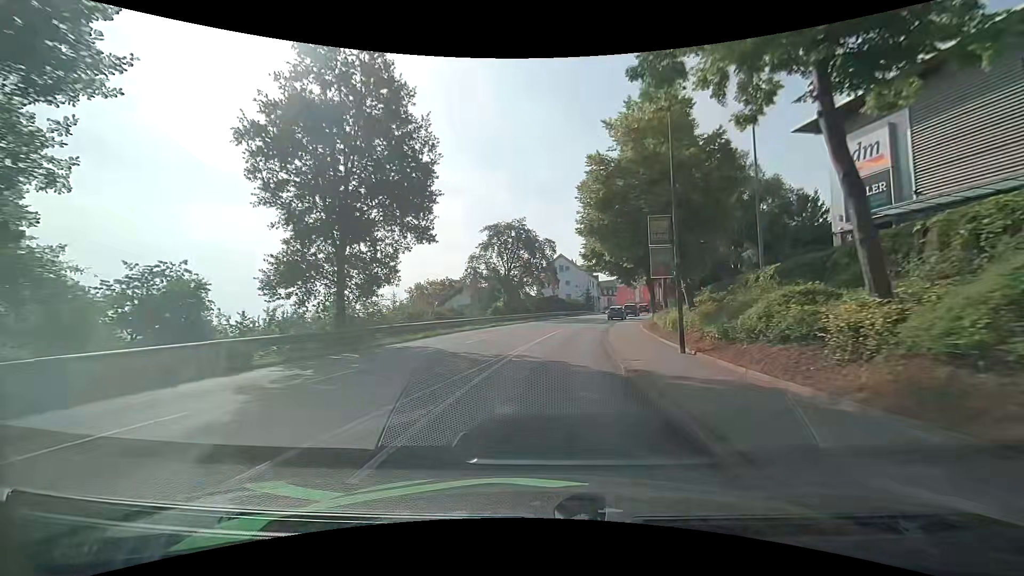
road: tertiary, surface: asphalt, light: Day
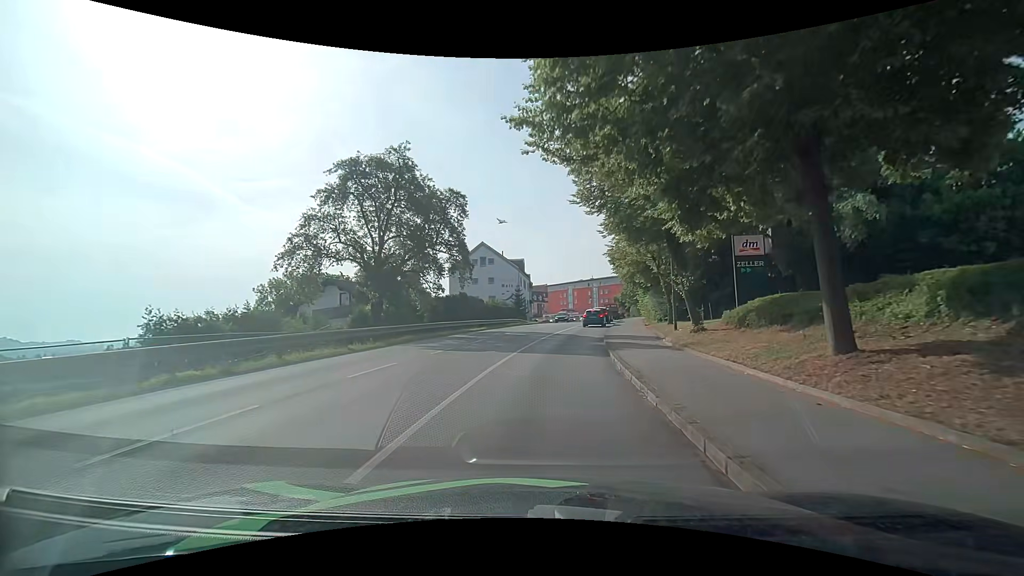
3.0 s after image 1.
(+1.4, +28.4) m; +7°
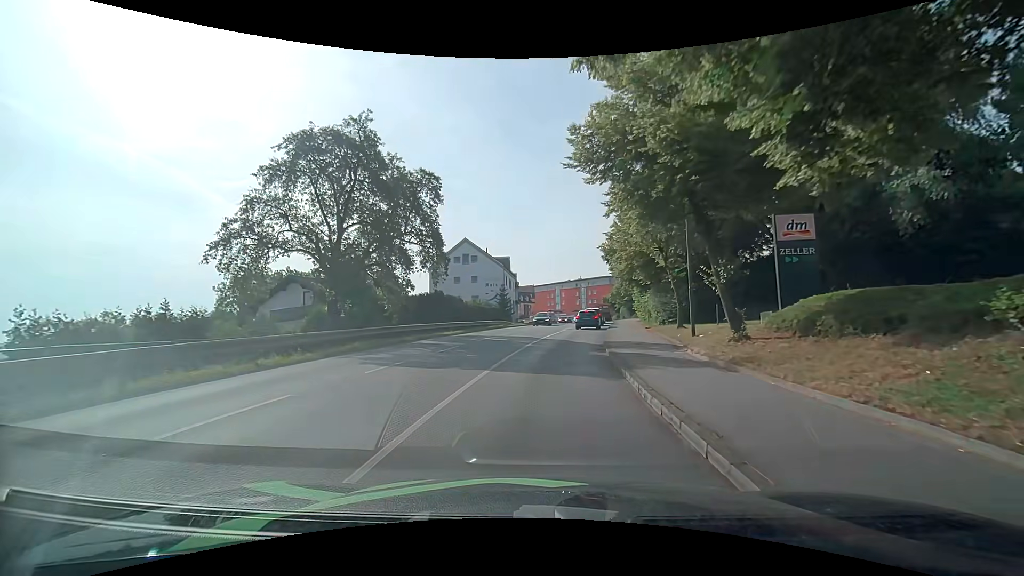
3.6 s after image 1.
(+0.1, +4.9) m; +1°
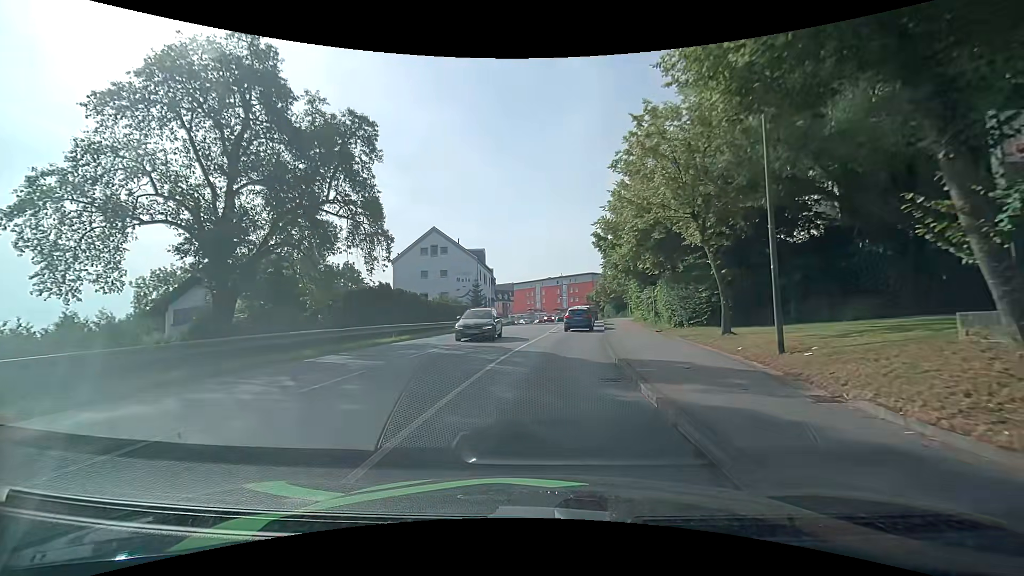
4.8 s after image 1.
(+0.3, +8.5) m; +3°
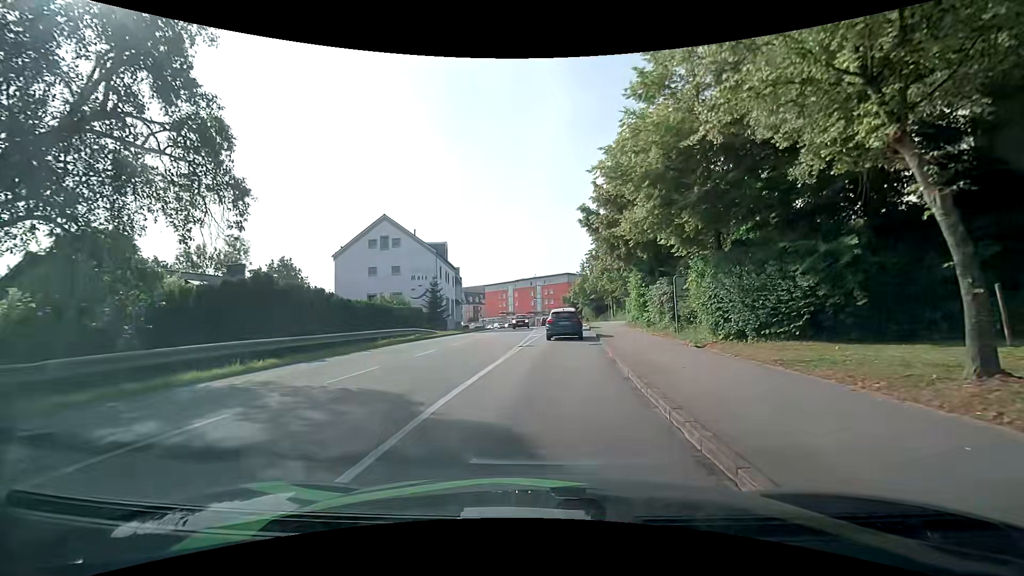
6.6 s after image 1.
(+0.3, +10.2) m; +2°
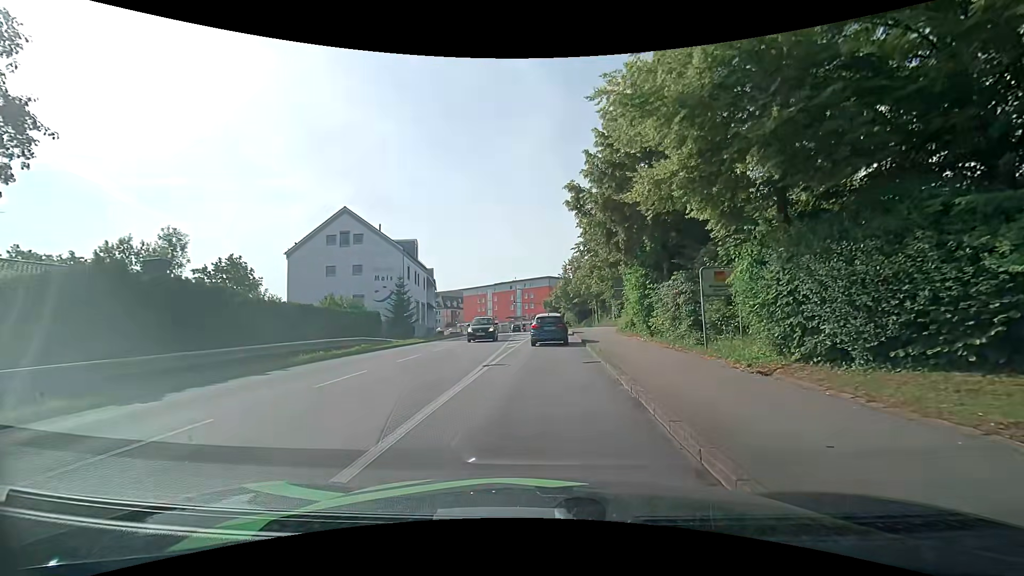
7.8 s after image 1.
(+0.2, +5.7) m; +3°
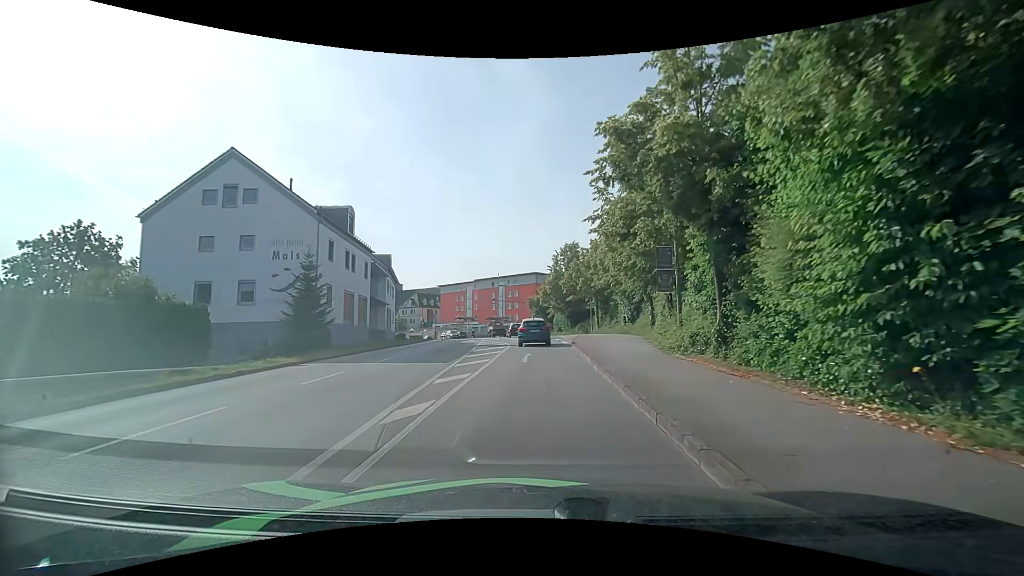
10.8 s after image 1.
(+0.3, +16.9) m; +1°
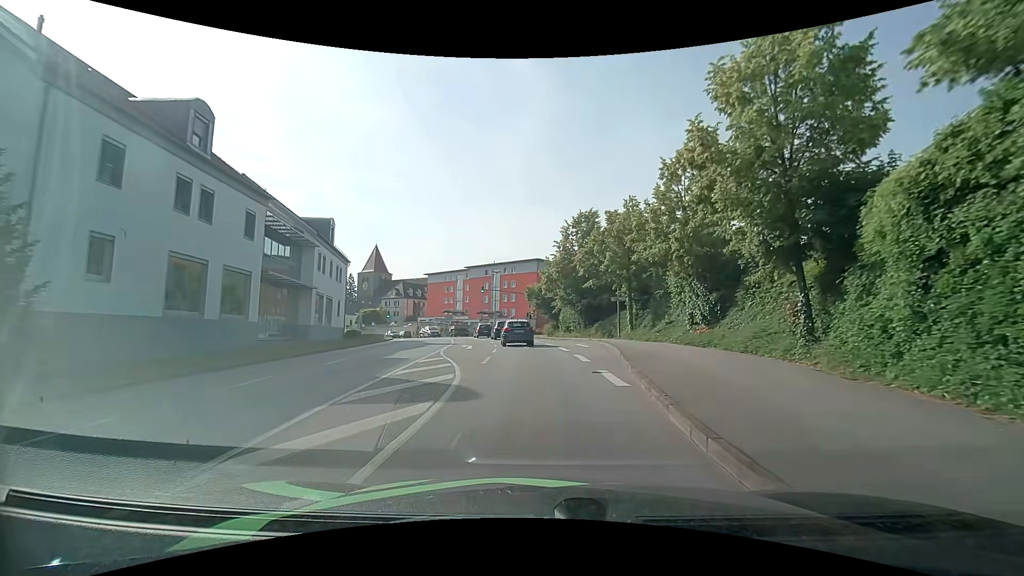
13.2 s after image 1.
(+0.2, +19.3) m; 0°
(0, +10) (0, +20) (-1, +30) (-2, +40) (-4, +50) (-6, +59) (-9, +69) (-12, +78) (-16, +88) (-21, +96) m
